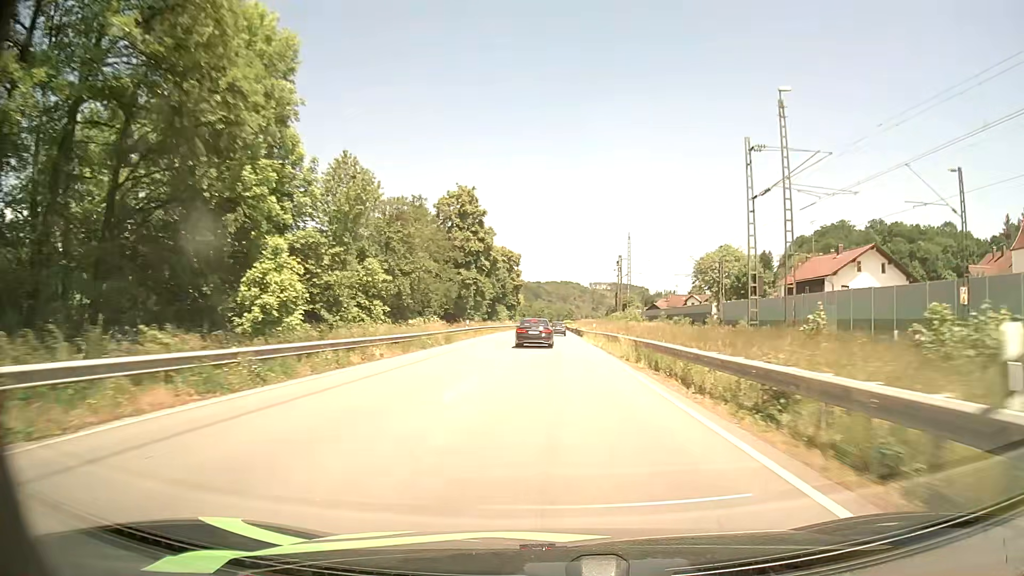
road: primary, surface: asphalt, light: Day
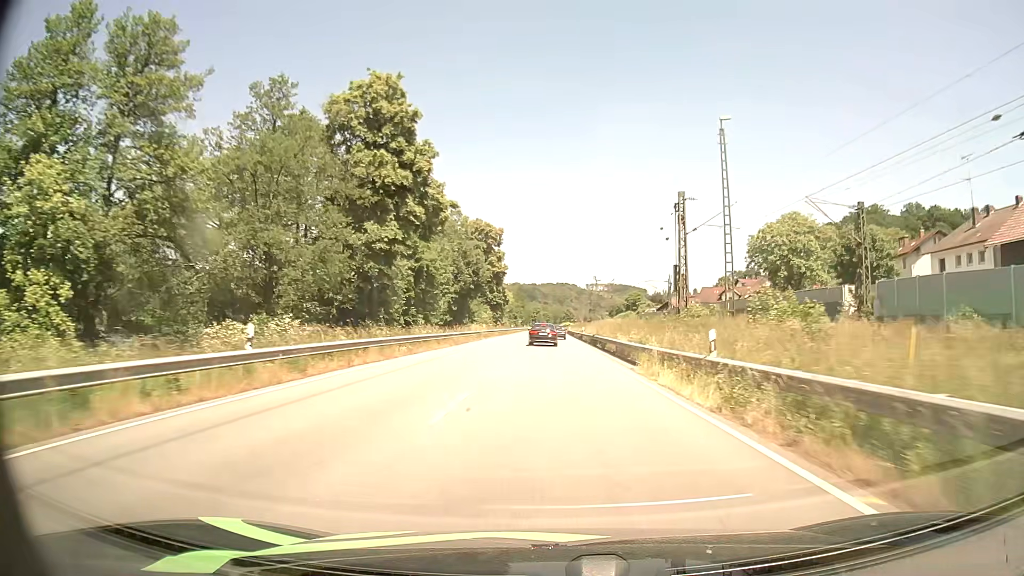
(+0.3, +38.5) m; 0°
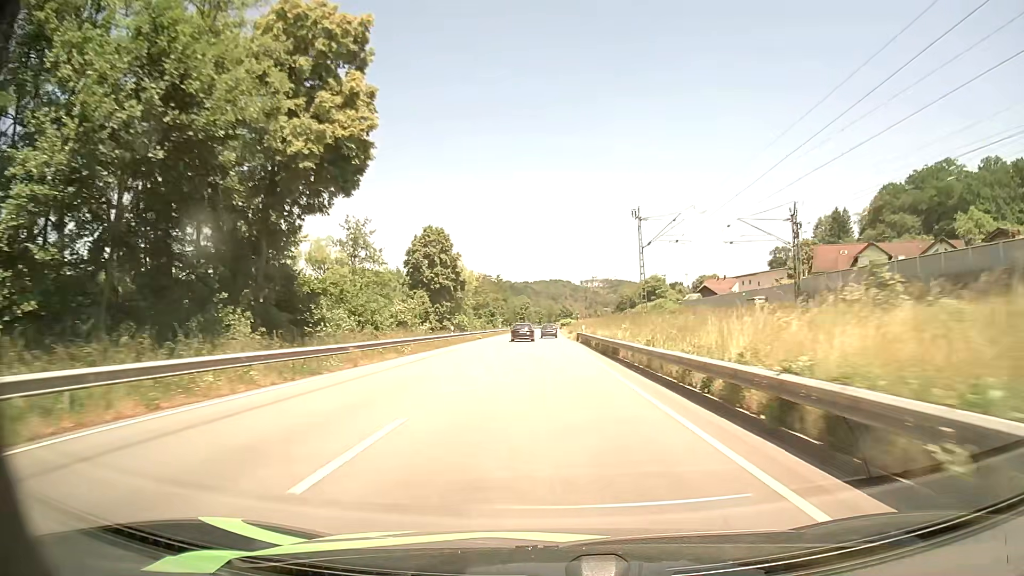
(+0.8, +64.0) m; +1°
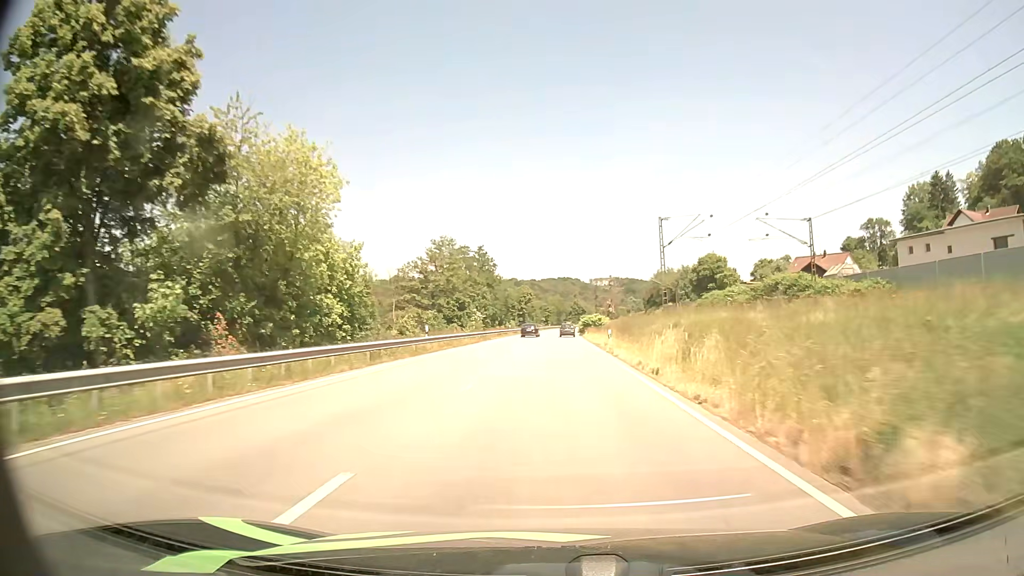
(-0.5, +63.9) m; -1°
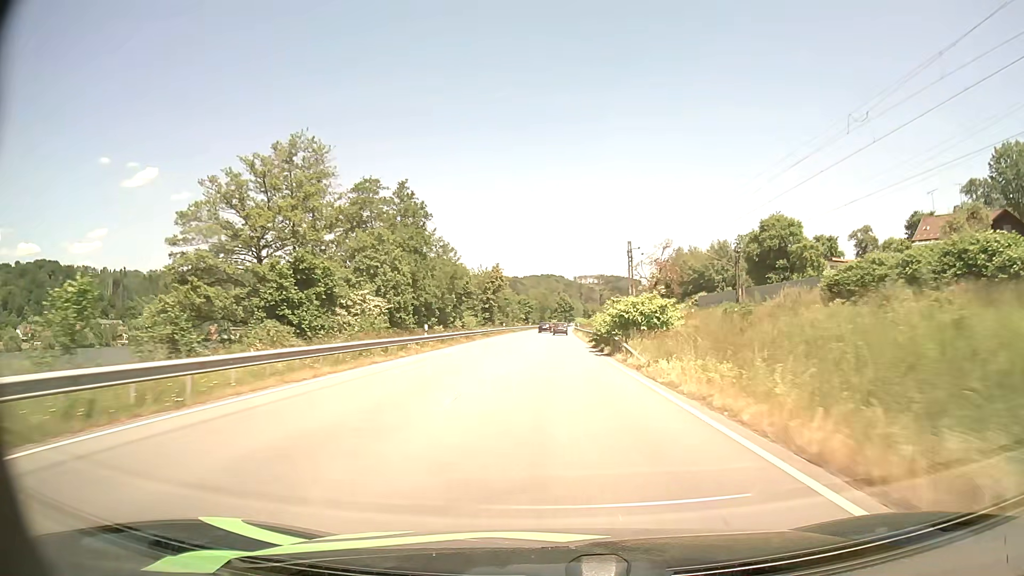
(+0.4, +51.1) m; +1°
(0, +10) (0, +20) (0, +30) (0, +40) (0, +50) (0, +60) (0, +70) (+1, +80) (+1, +90) (+1, +100) m
